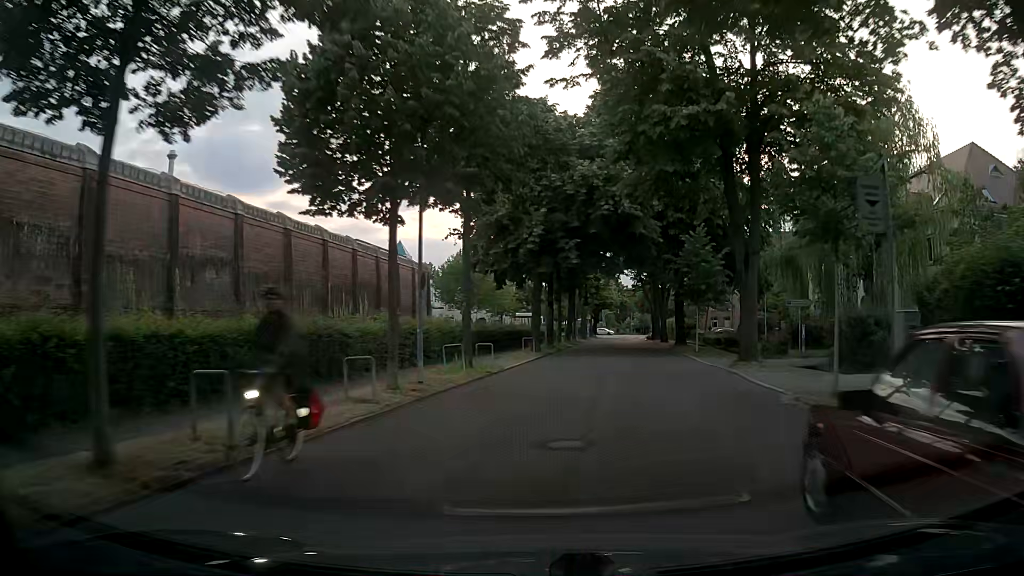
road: residential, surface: asphalt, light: Day
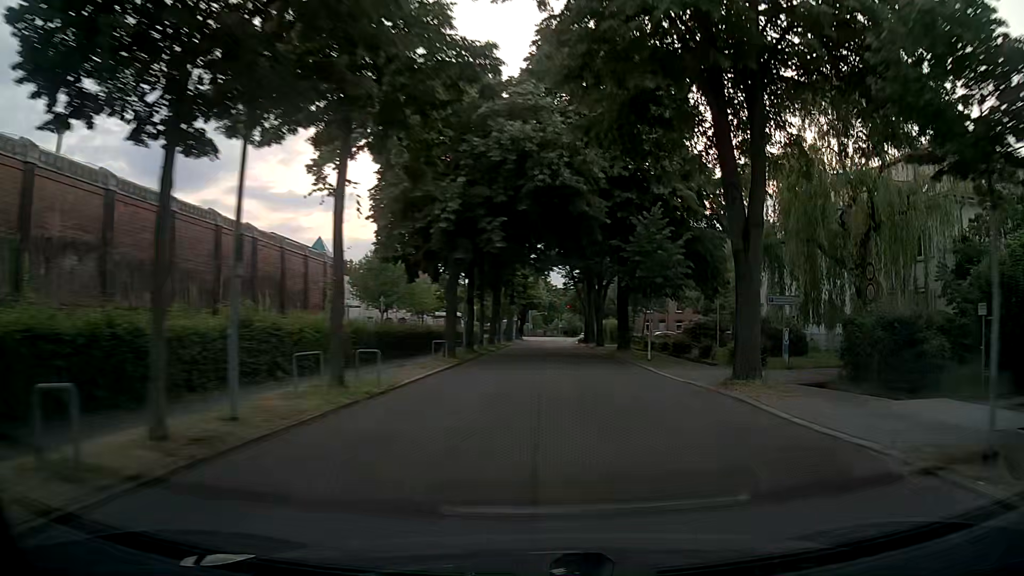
(+0.2, +6.8) m; +4°
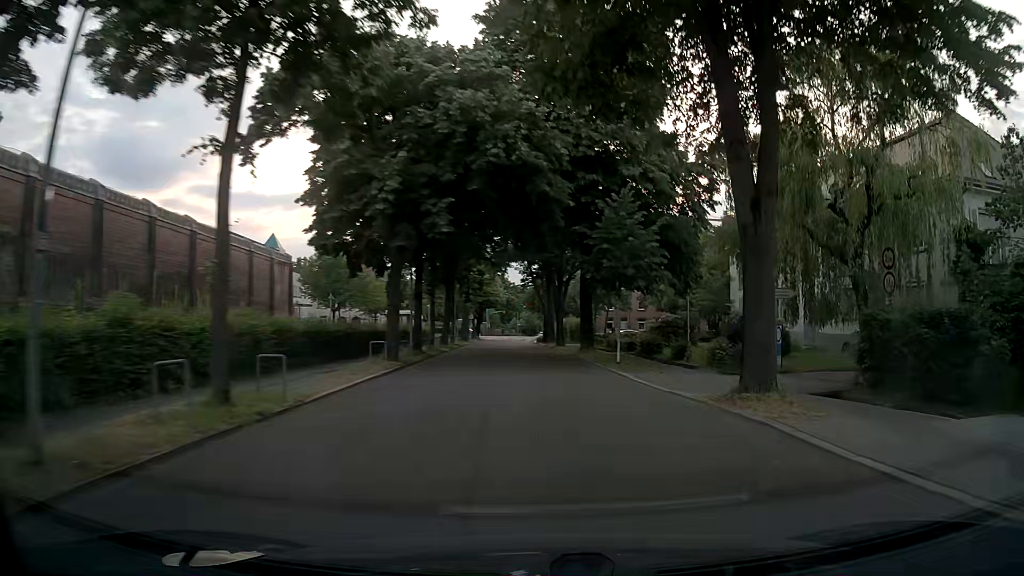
(+0.2, +3.6) m; +5°
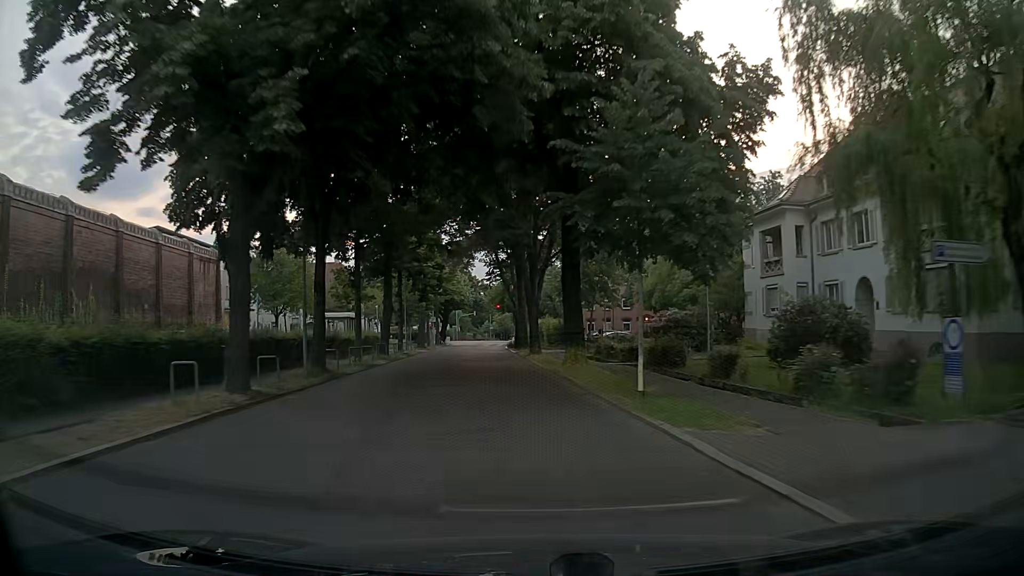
(+0.4, +12.0) m; +2°
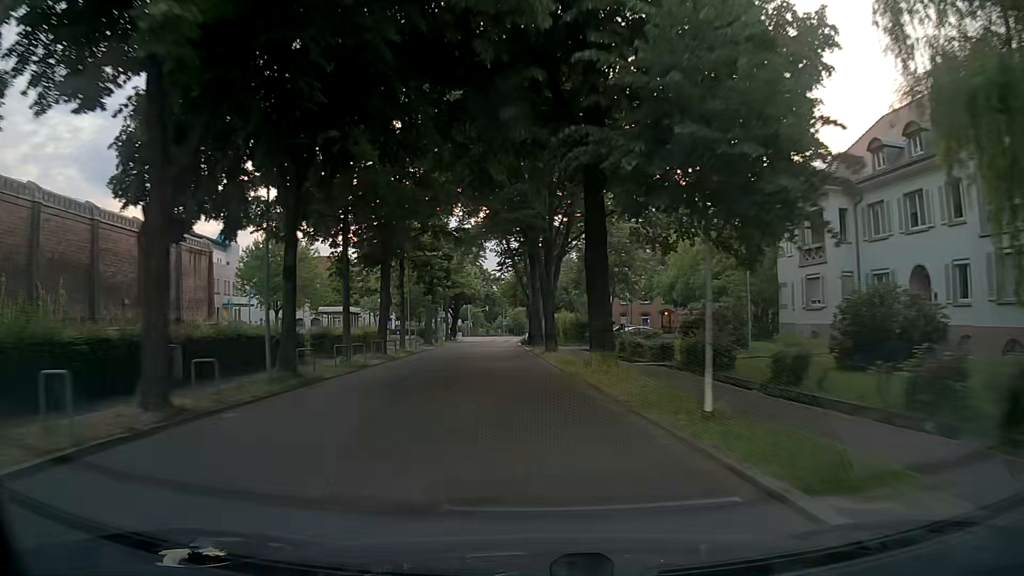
(-0.1, +4.3) m; -2°
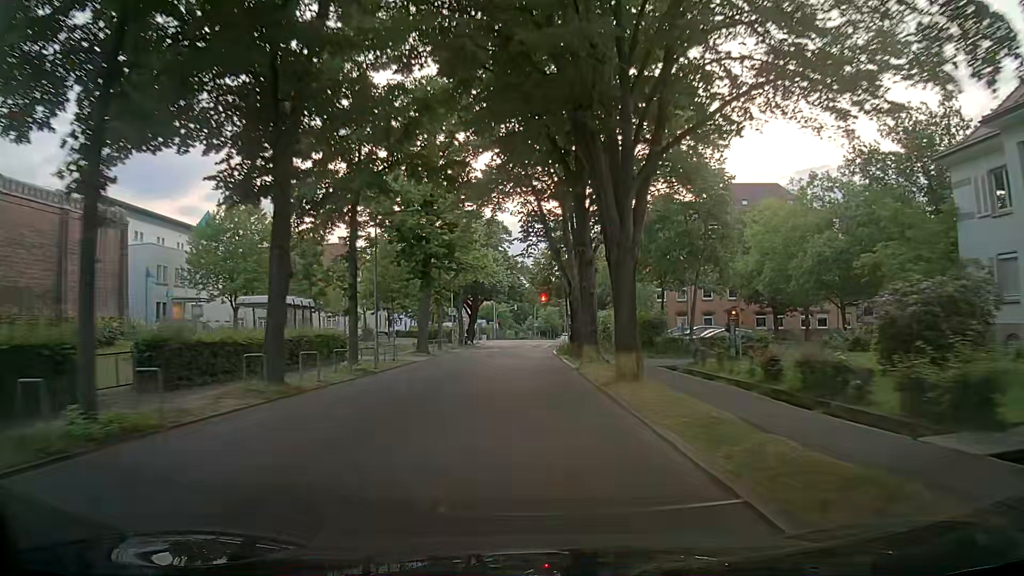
(-0.5, +18.5) m; -3°
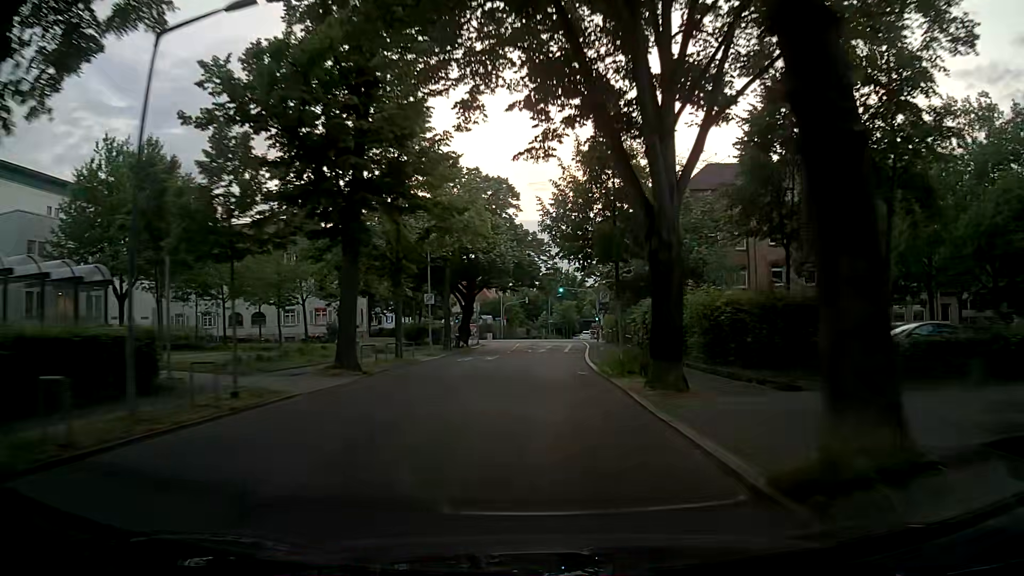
(-0.1, +19.3) m; -2°
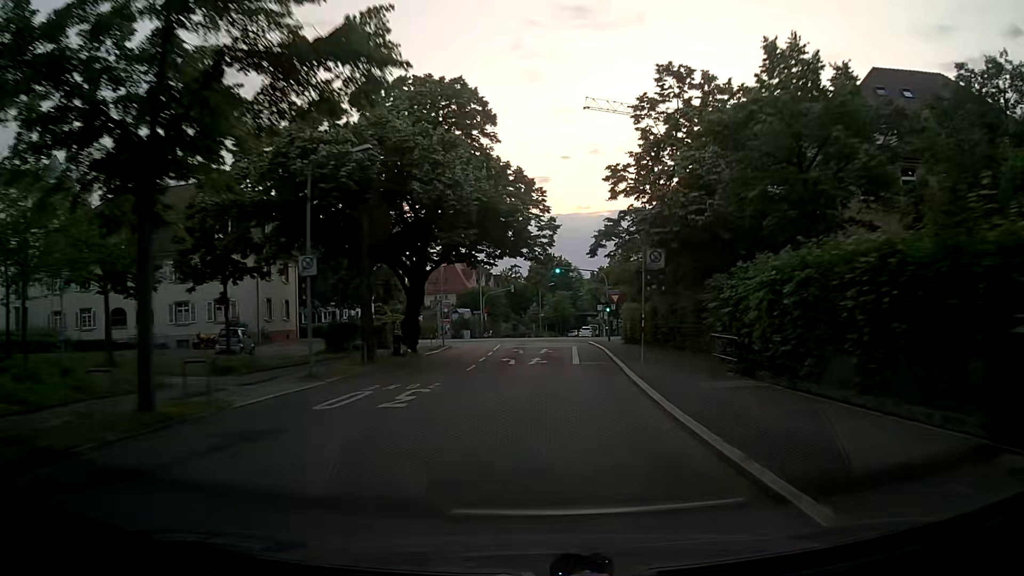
(+0.4, +19.8) m; +2°
